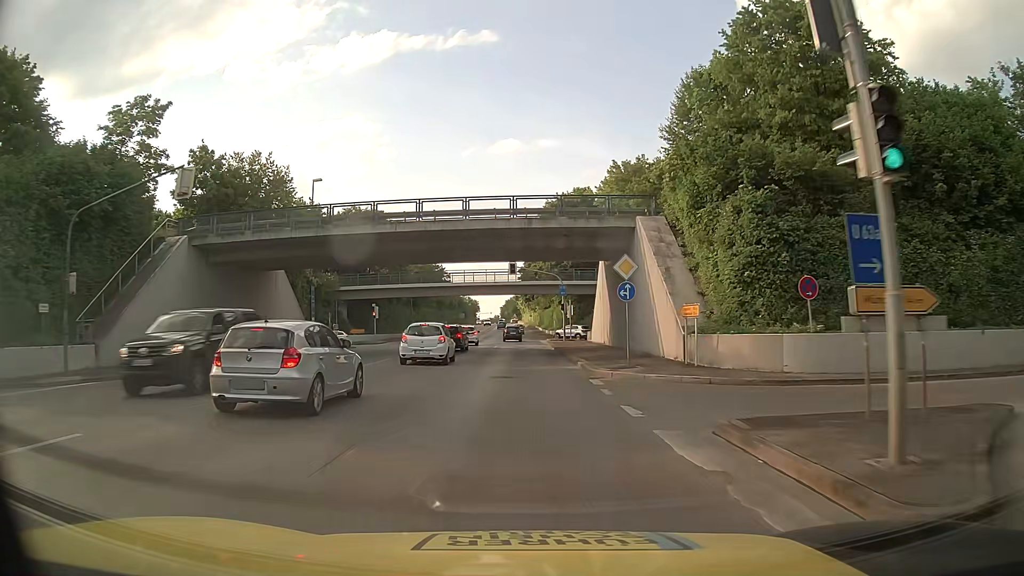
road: secondary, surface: asphalt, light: Day
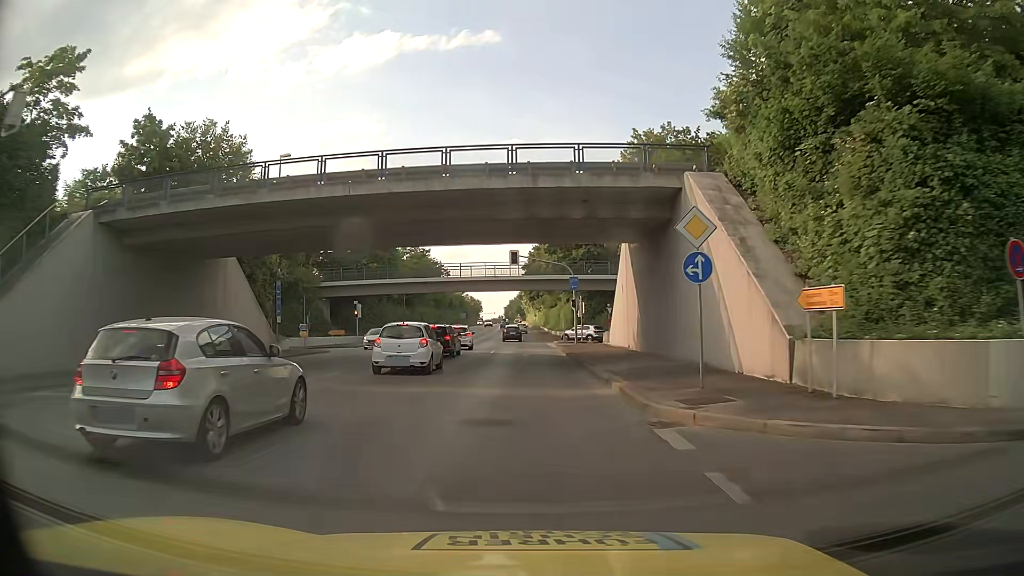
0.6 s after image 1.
(-0.1, +8.5) m; -1°
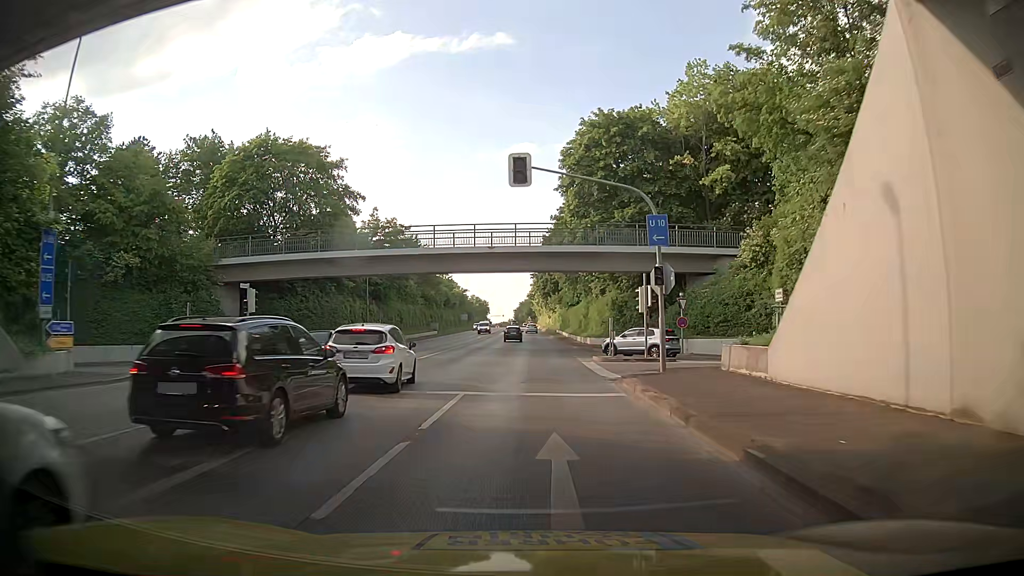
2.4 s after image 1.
(-0.3, +25.5) m; -1°
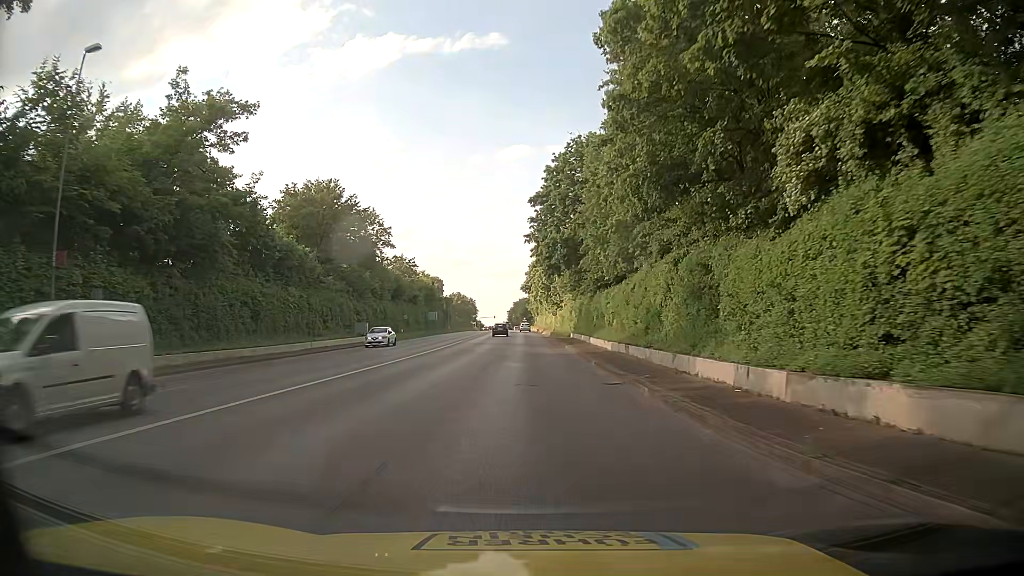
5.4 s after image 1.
(+0.7, +42.5) m; +1°
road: secondary_link
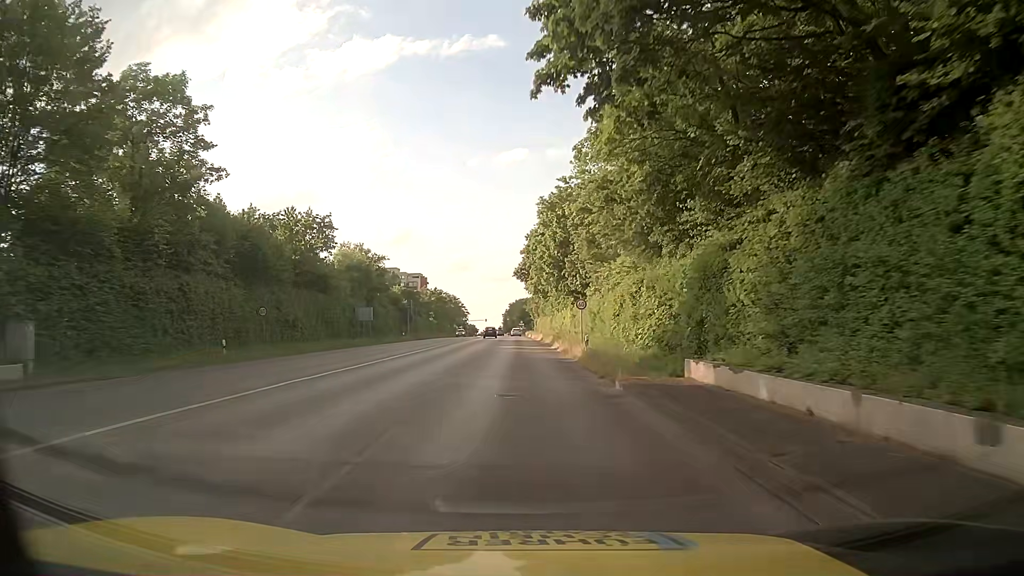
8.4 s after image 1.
(+0.4, +43.7) m; +1°
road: secondary
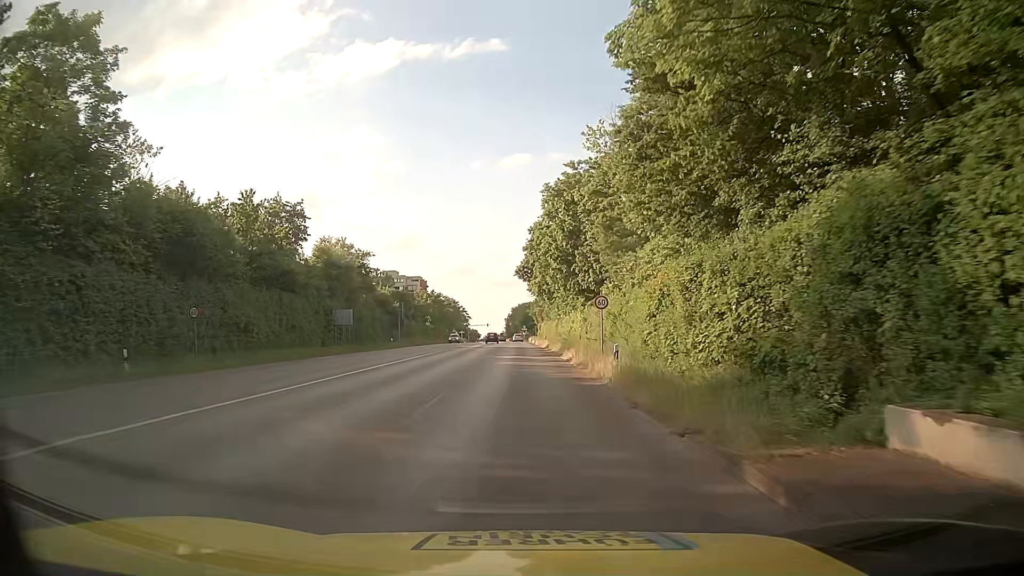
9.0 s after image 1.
(-0.1, +8.7) m; 0°
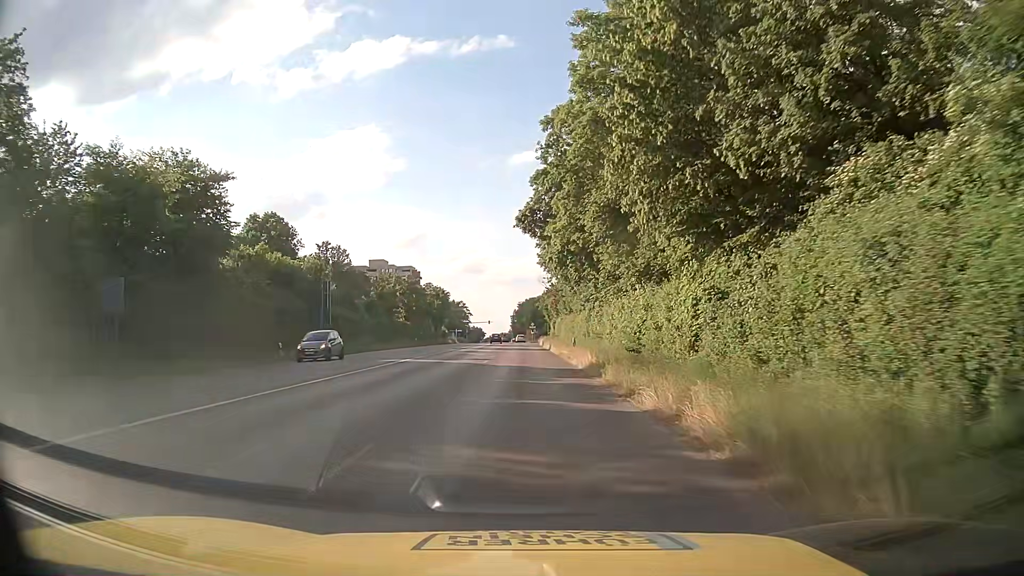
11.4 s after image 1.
(-0.1, +34.6) m; -1°
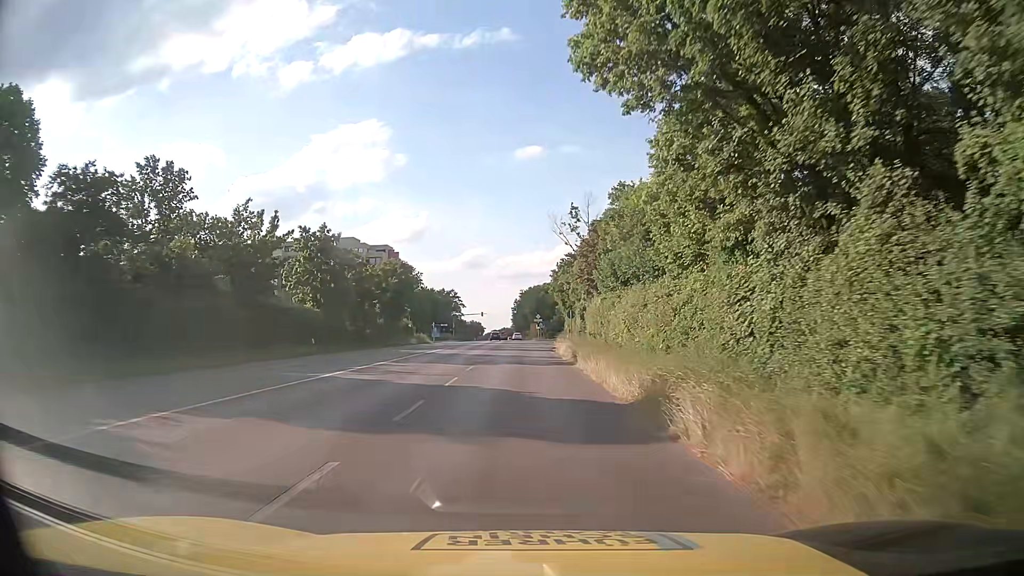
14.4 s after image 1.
(-0.2, +43.5) m; -1°
(0, +10) (0, +20) (0, +30) (0, +40) (0, +50) (0, +60) (0, +70) (-1, +80) (-1, +90) (-1, +100) m
